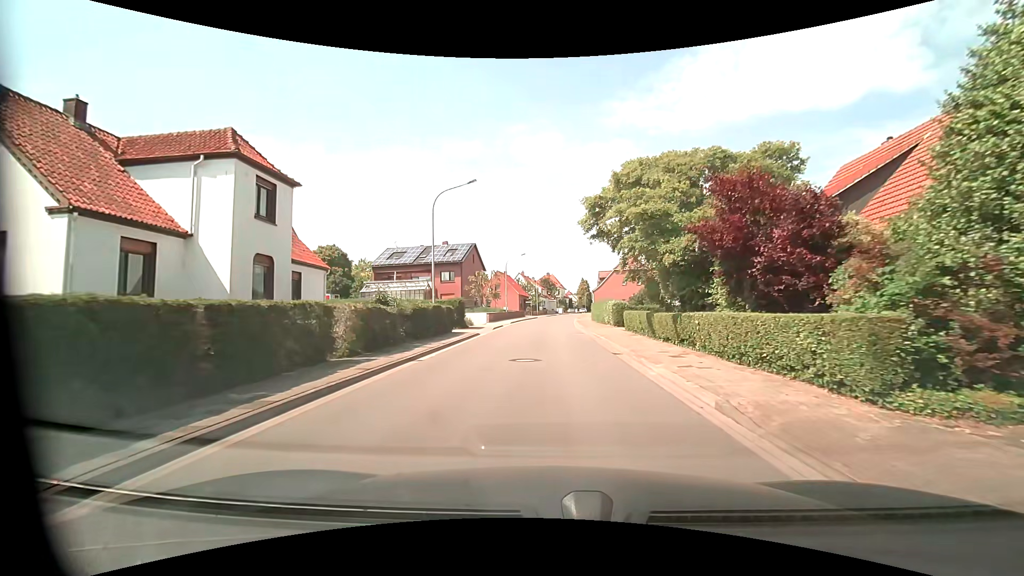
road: unclassified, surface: asphalt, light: Day
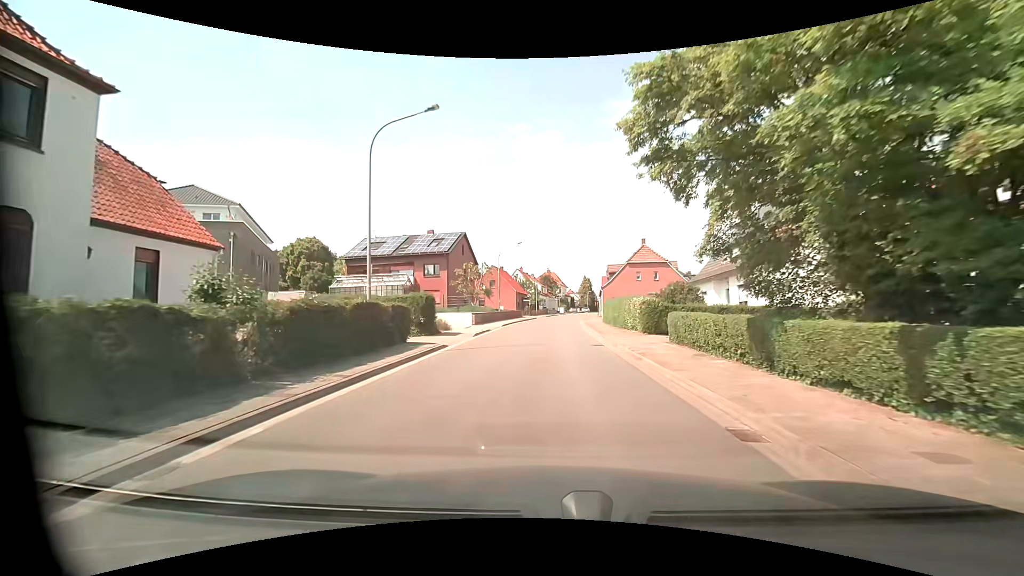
(0.0, +9.5) m; 0°
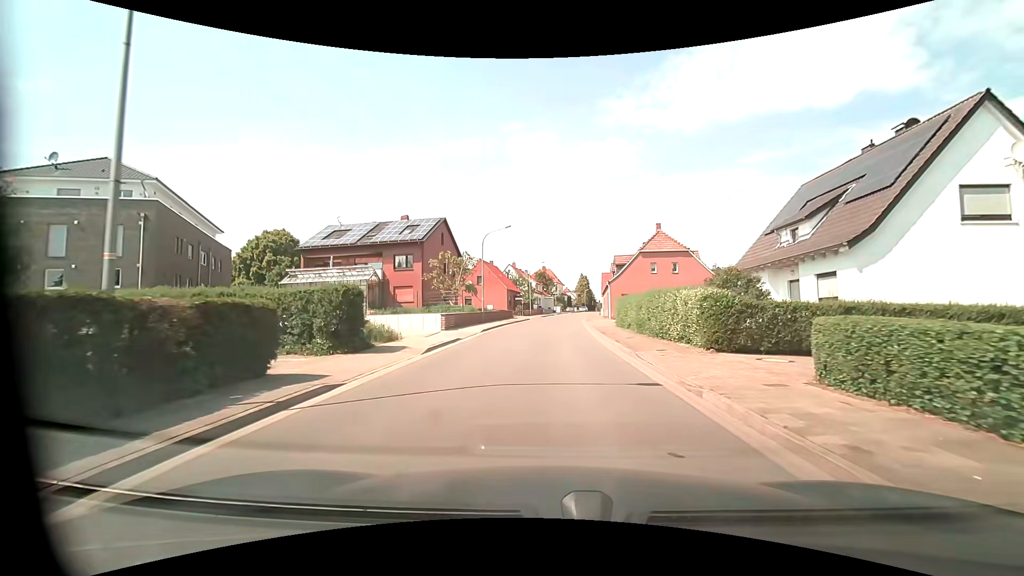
(0.0, +9.6) m; +1°
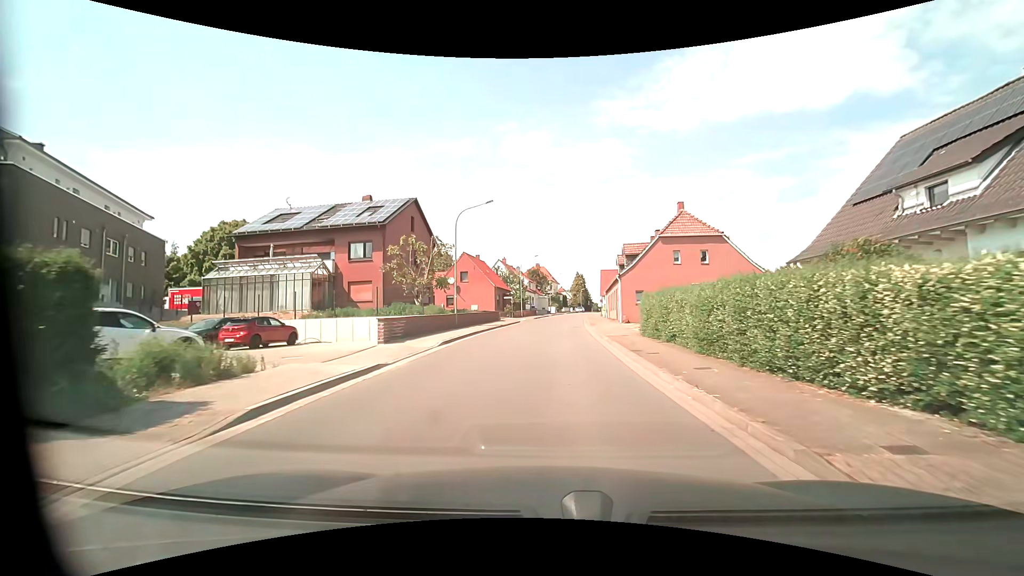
(0.0, +9.6) m; 0°
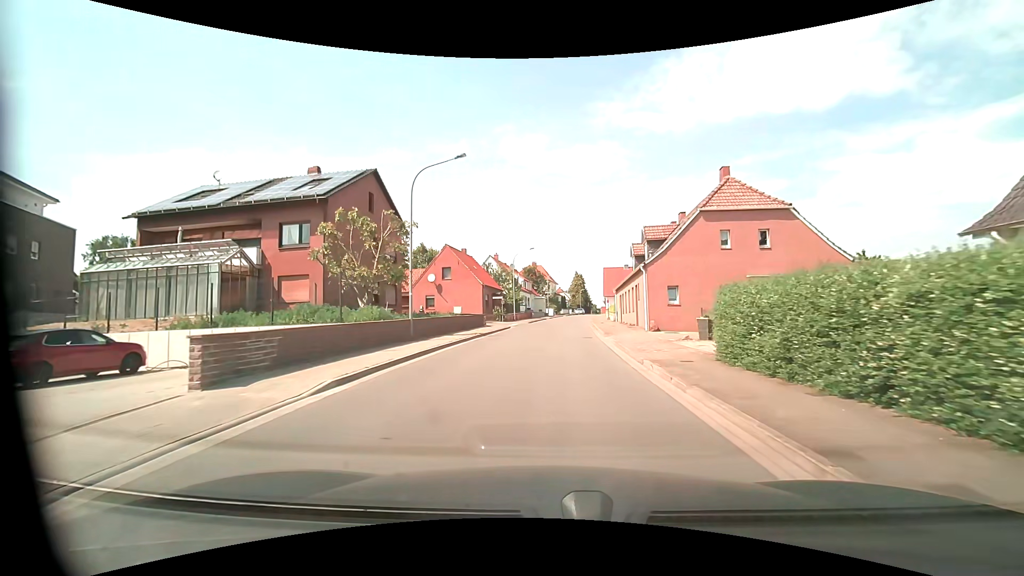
(0.0, +9.5) m; 0°
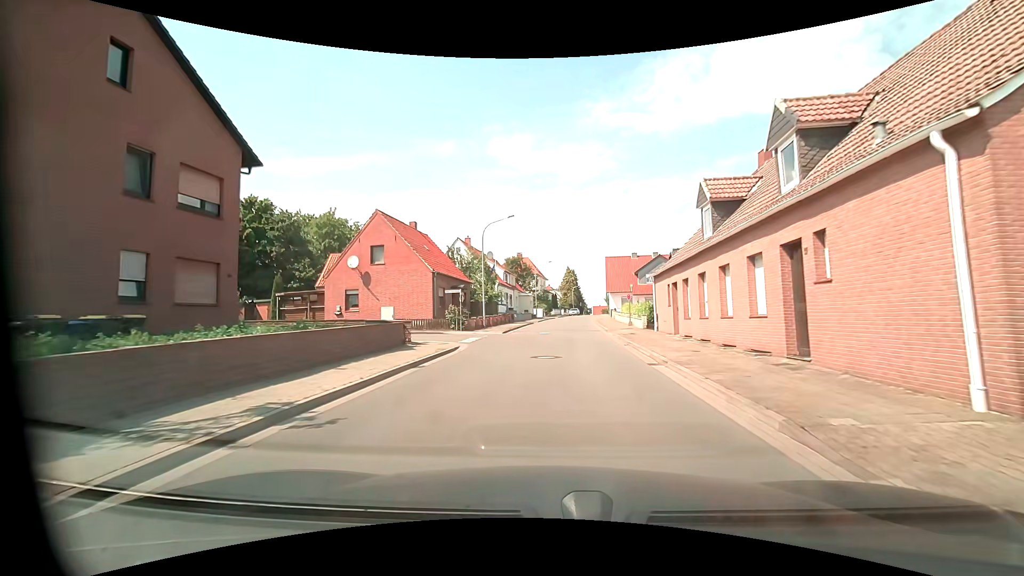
(+0.1, +19.1) m; +1°
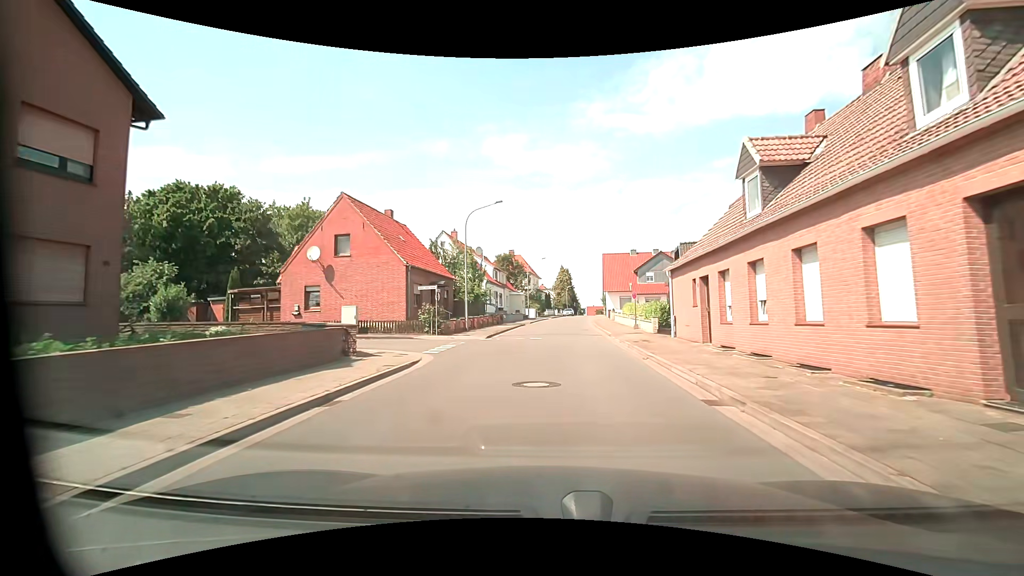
(+0.1, +4.8) m; +1°
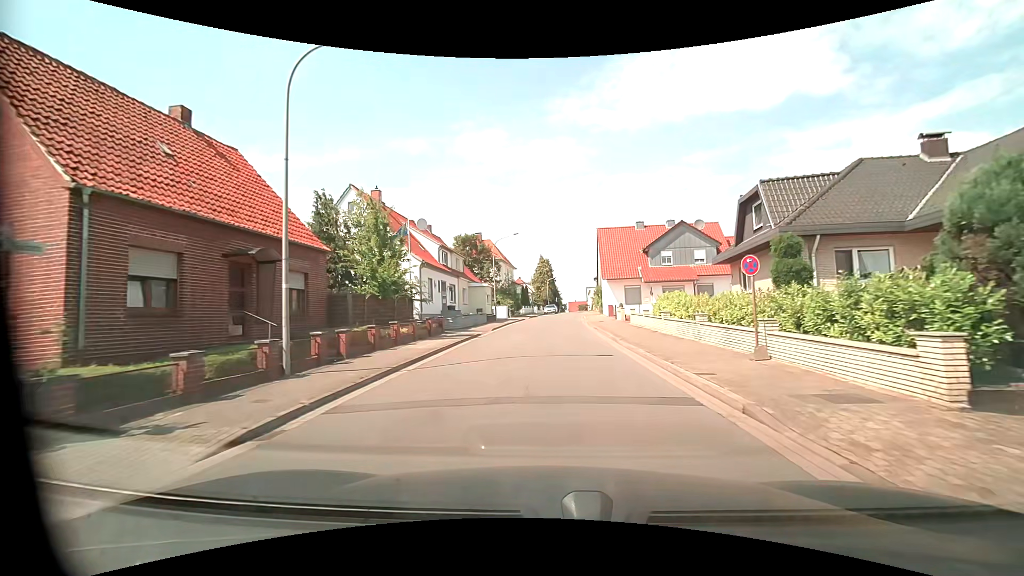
(+0.6, +19.2) m; +3°
(0, +10) (0, +20) (0, +30) (+1, +40) (+1, +50) (+2, +60) (+3, +70) (+3, +80) (+4, +90) (+5, +100) m
